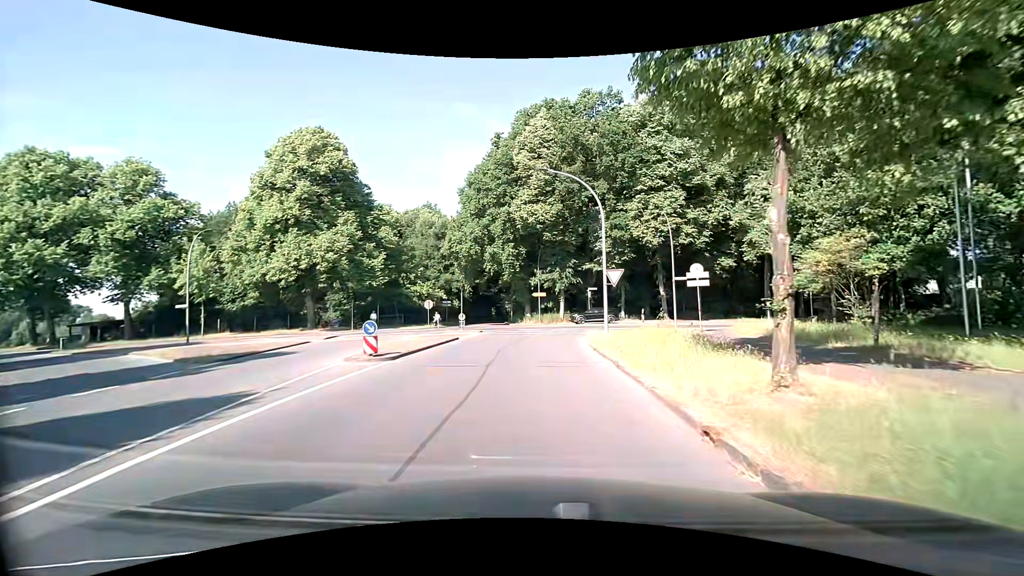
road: tertiary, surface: asphalt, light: Day
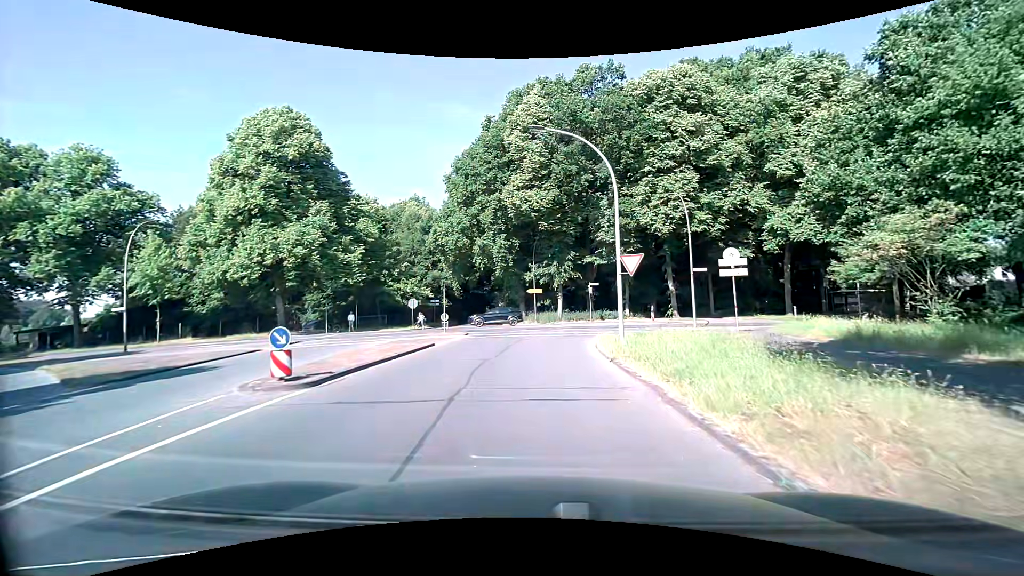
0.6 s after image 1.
(0.0, +4.9) m; 0°
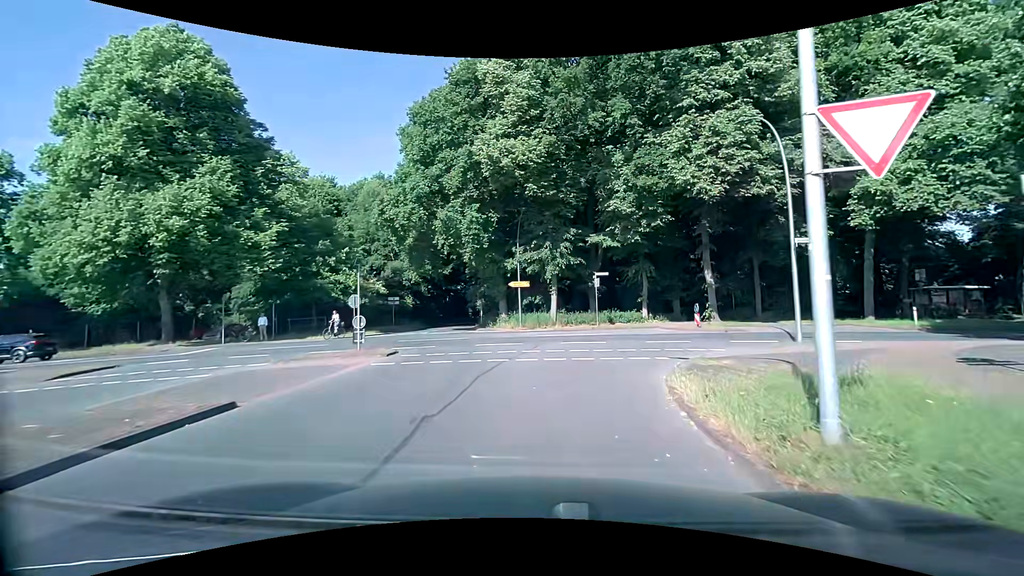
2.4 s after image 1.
(+0.2, +12.4) m; +2°
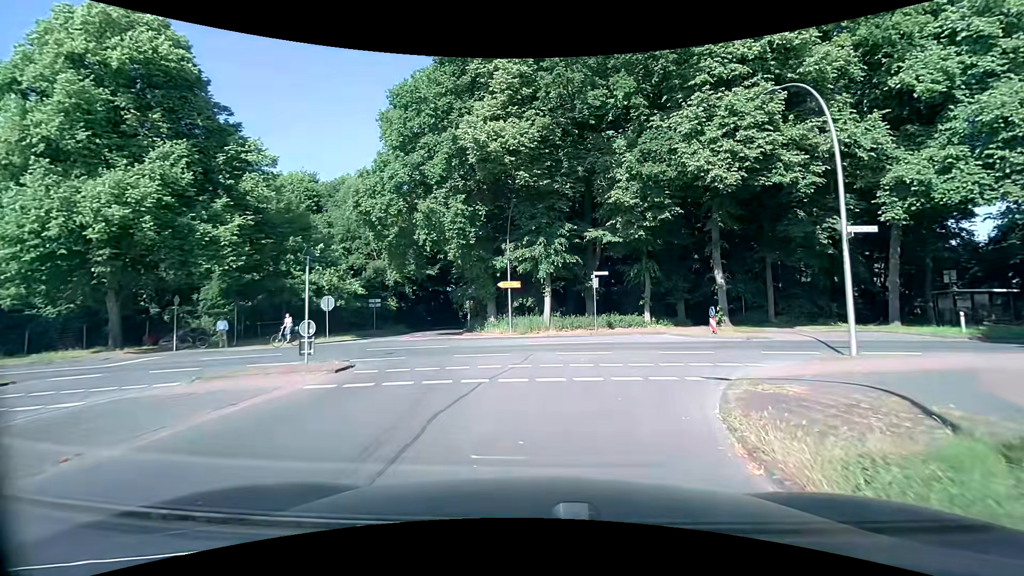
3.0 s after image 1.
(0.0, +3.2) m; +1°
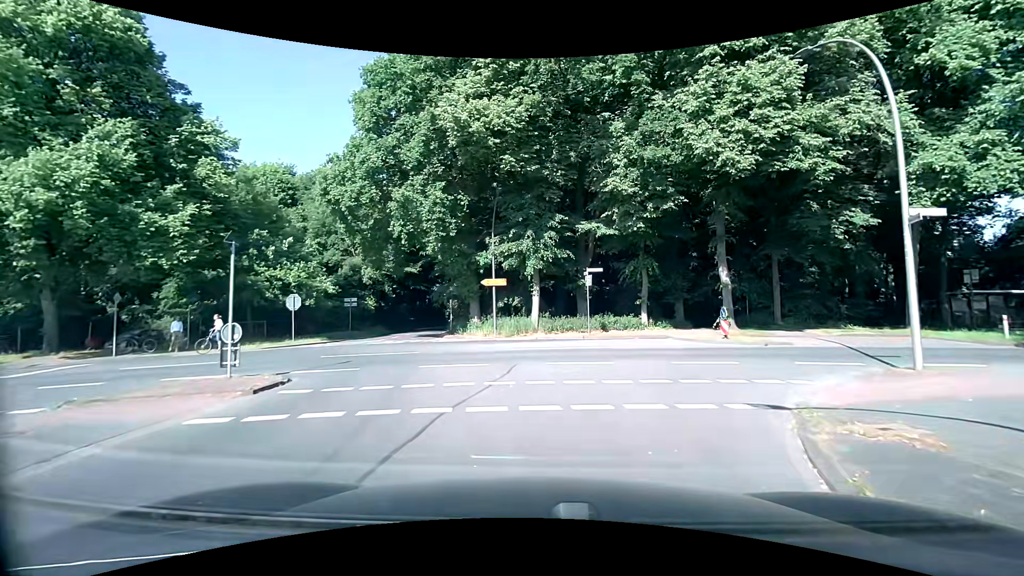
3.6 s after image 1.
(0.0, +2.7) m; 0°
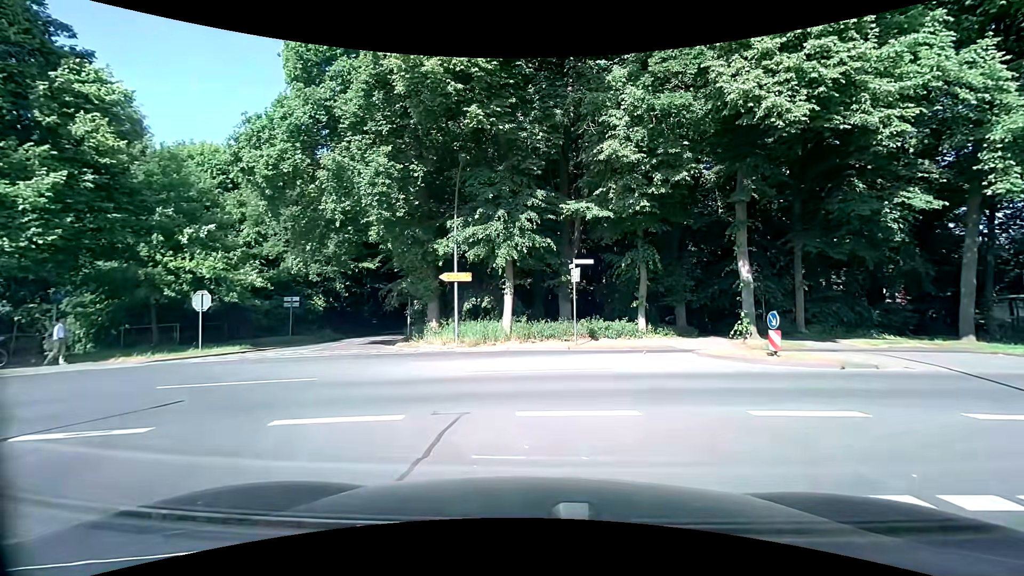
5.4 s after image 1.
(+0.2, +5.5) m; +3°
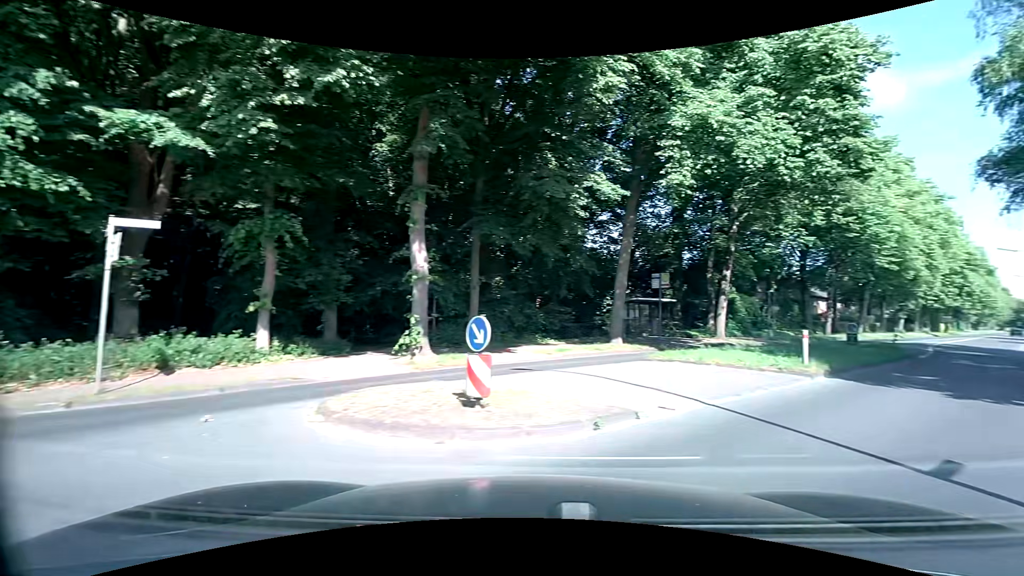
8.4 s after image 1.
(+1.5, +8.2) m; +34°
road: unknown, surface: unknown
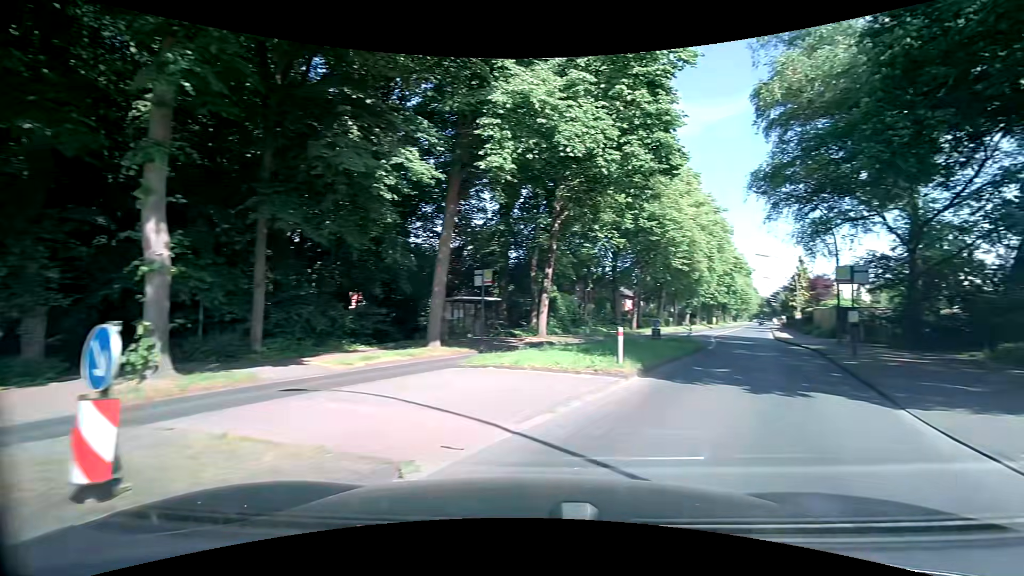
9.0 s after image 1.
(+0.4, +2.5) m; +19°
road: tertiary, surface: asphalt
(+3, +9) (+8, +18) (+12, +27) (+16, +37) (+20, +46) (+25, +55) (+29, +64) (+34, +72) (+38, +81) (+43, +90) m
